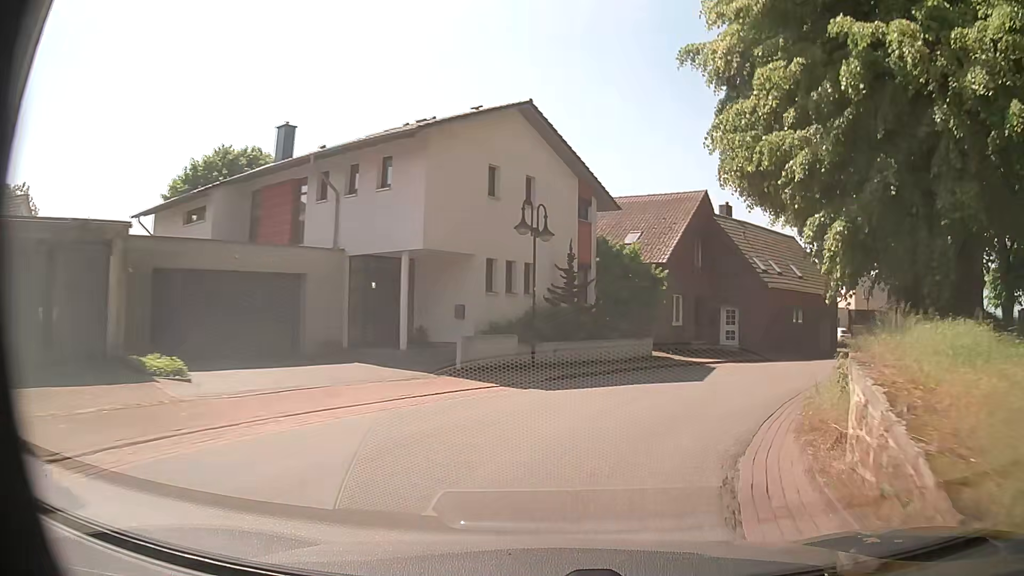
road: secondary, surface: asphalt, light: Day
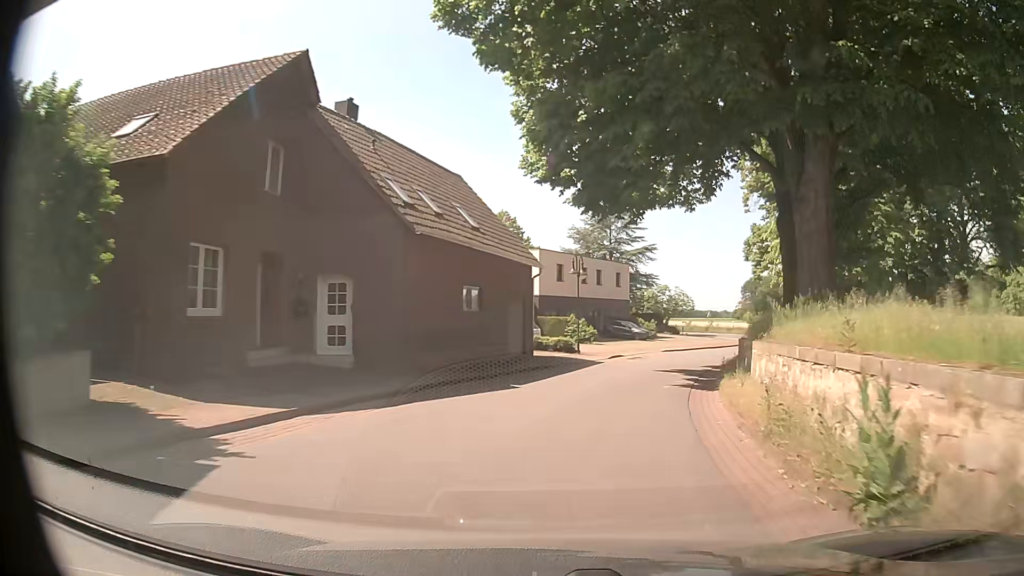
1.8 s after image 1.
(+5.0, +17.8) m; +31°
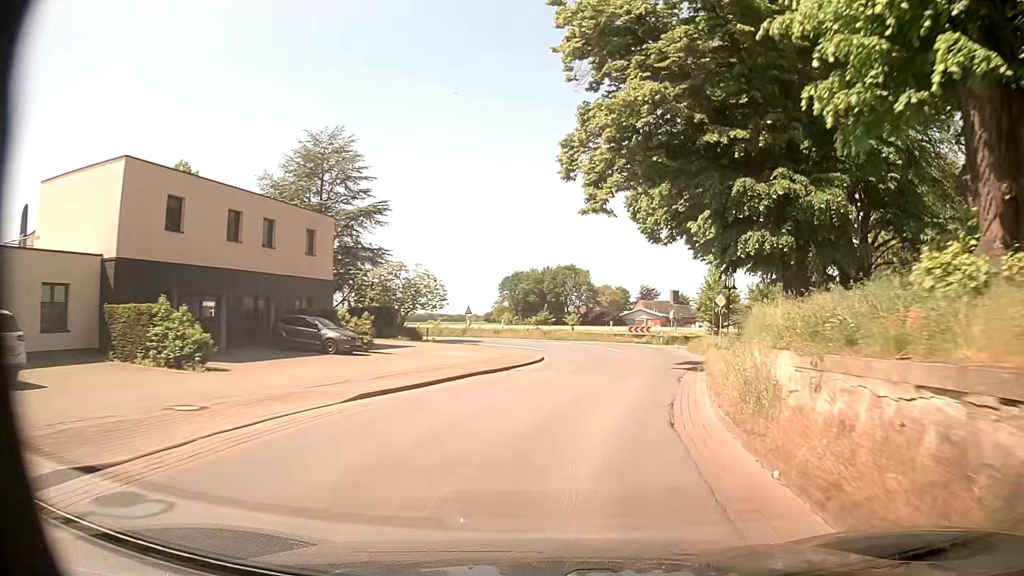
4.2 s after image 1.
(+4.9, +27.5) m; +21°
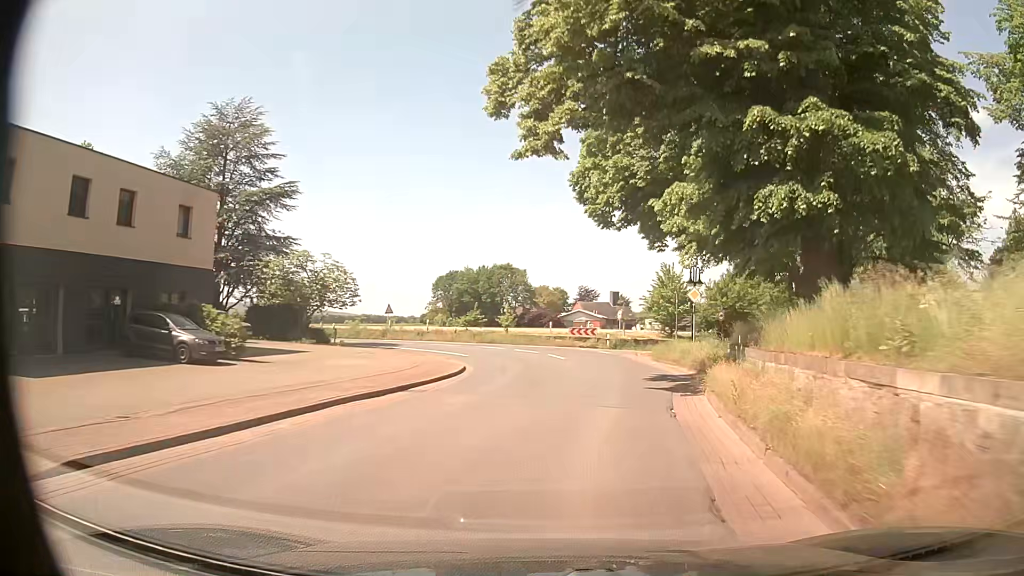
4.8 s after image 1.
(+0.2, +7.2) m; +4°
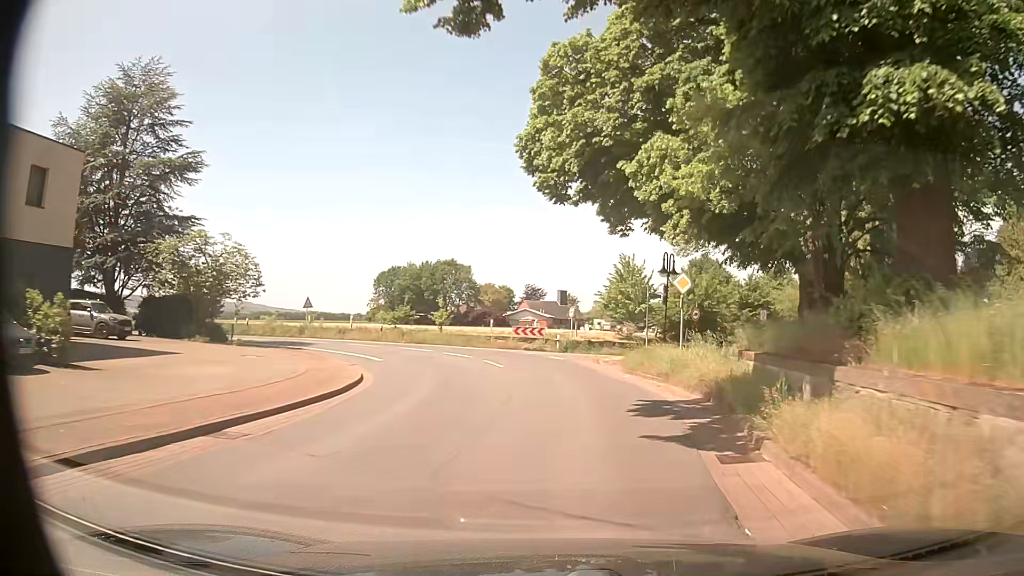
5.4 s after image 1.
(+0.4, +6.9) m; +5°
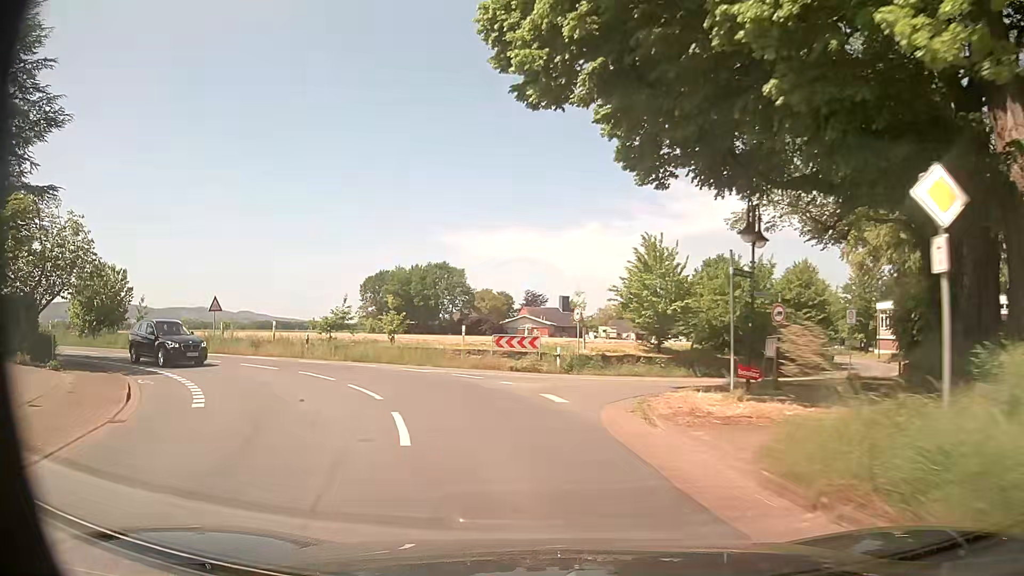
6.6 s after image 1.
(+0.5, +13.2) m; +1°
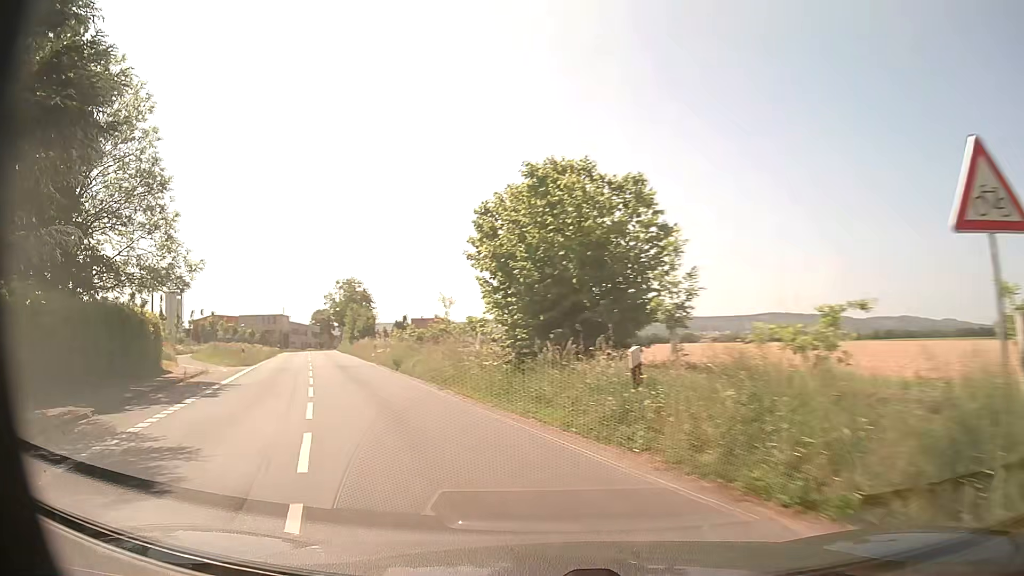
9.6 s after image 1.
(-12.6, +26.2) m; -59°
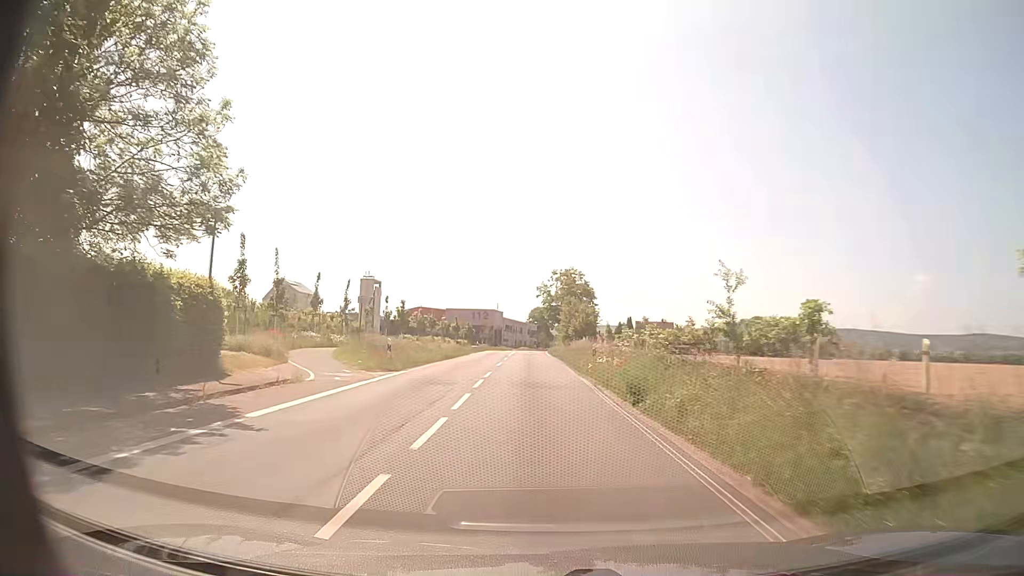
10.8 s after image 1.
(-2.9, +13.0) m; -20°
(0, +10) (0, +20) (-1, +30) (-1, +40) (-1, +50) (-1, +60) (-1, +70) (-1, +80) (-1, +90) (-1, +100) m
